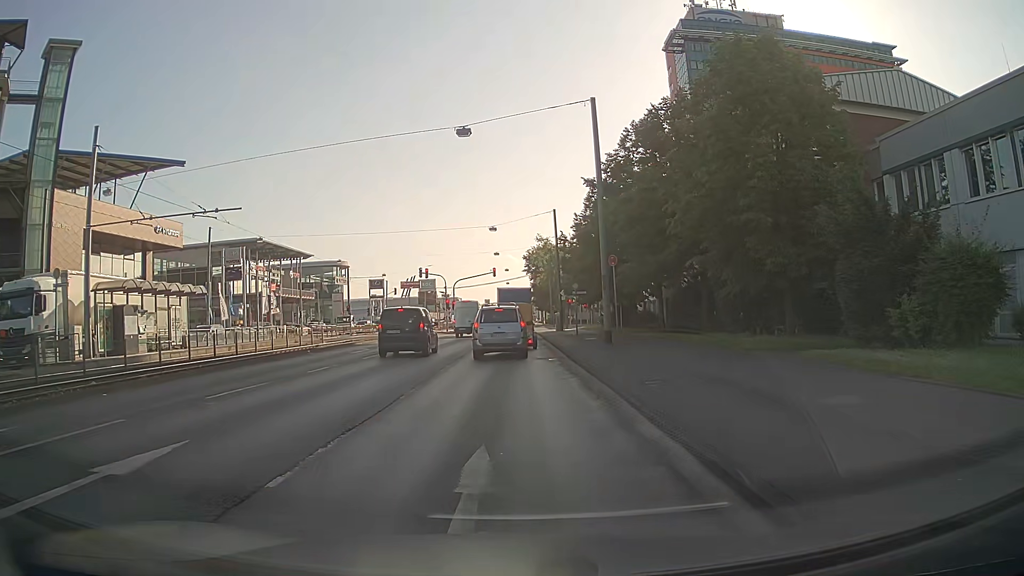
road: primary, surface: asphalt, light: Day
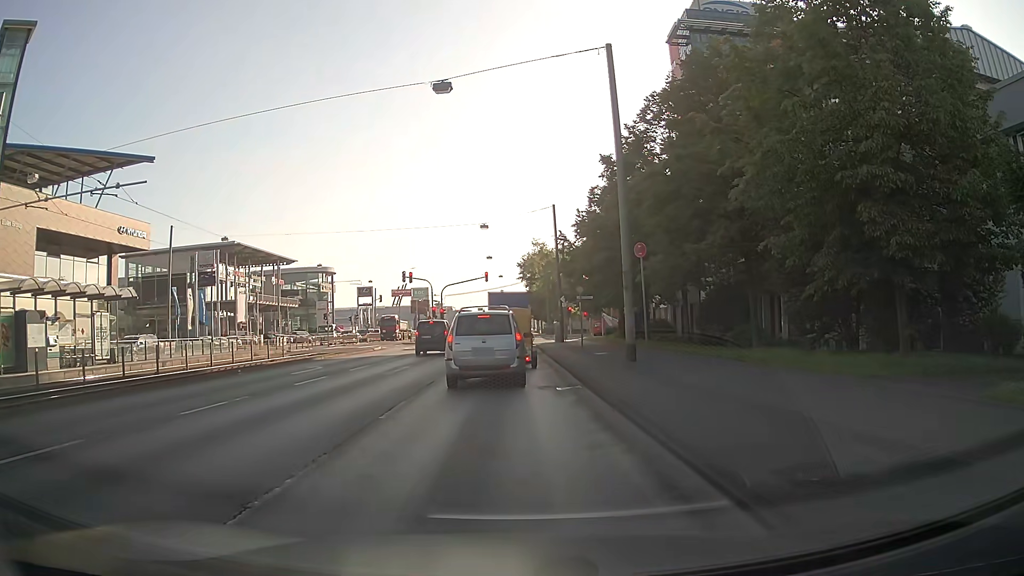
(-0.1, +6.8) m; +1°
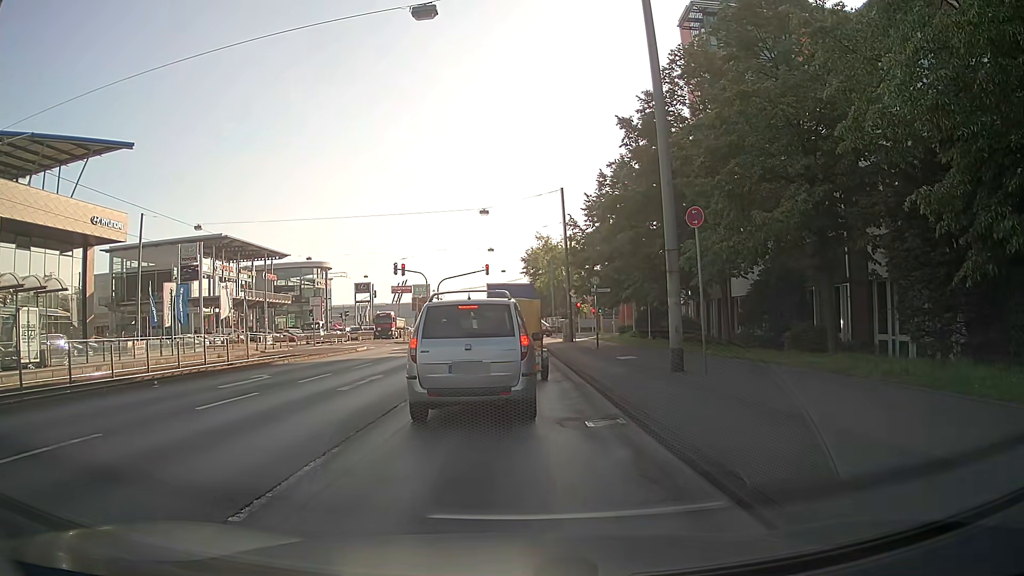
(-0.2, +5.6) m; -1°
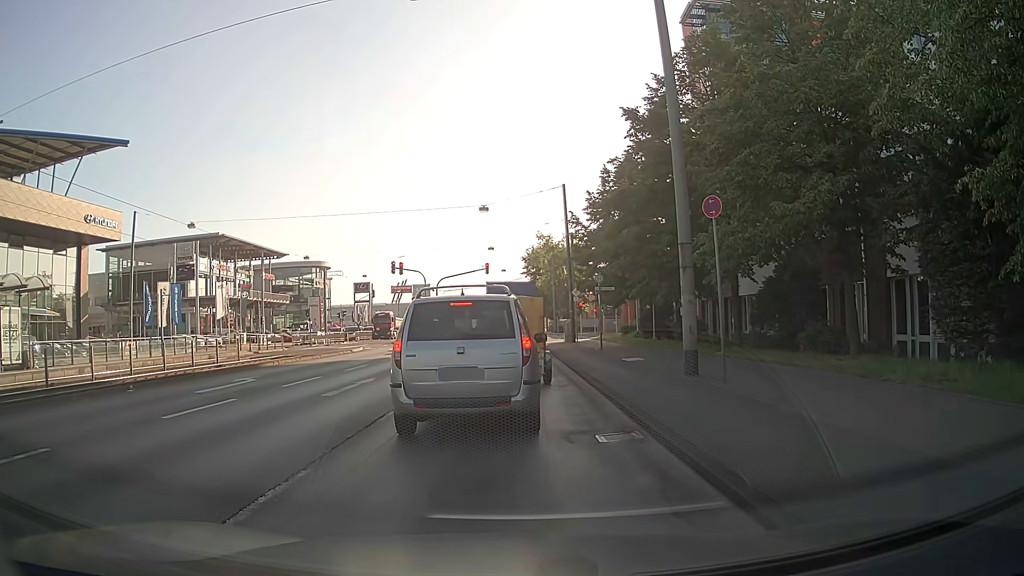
(0.0, +1.2) m; 0°
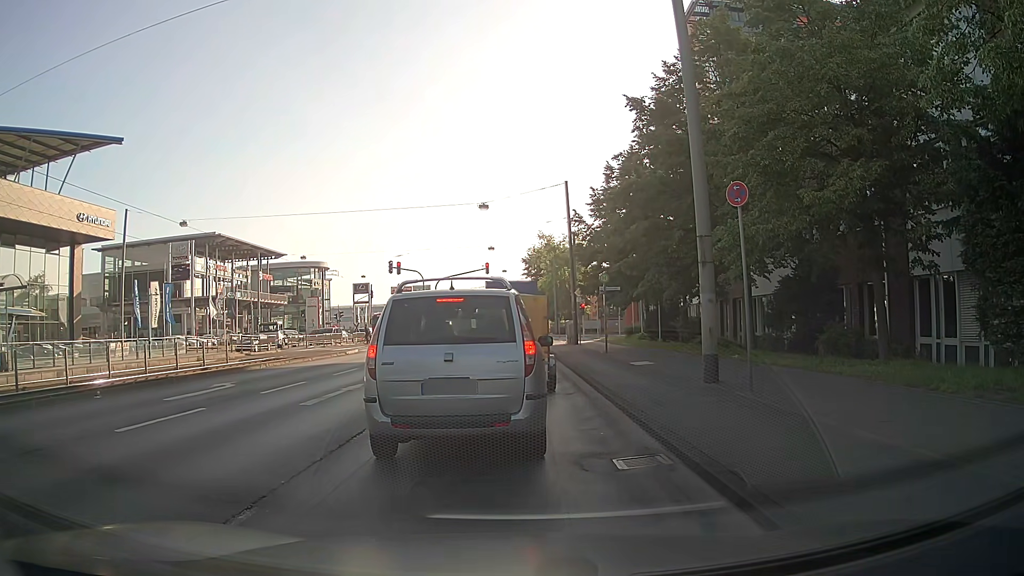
(0.0, +1.4) m; 0°
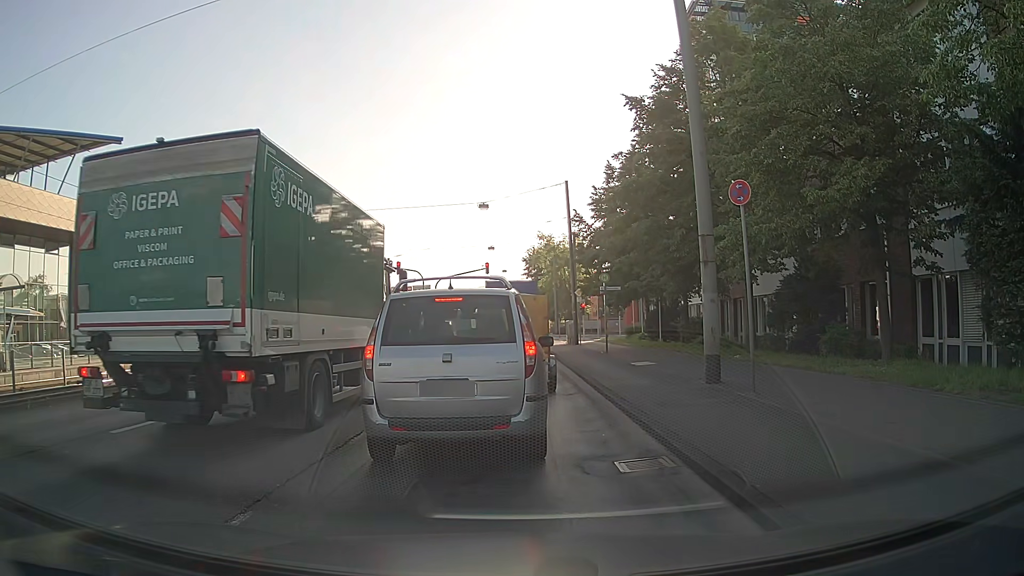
(0.0, +0.2) m; 0°
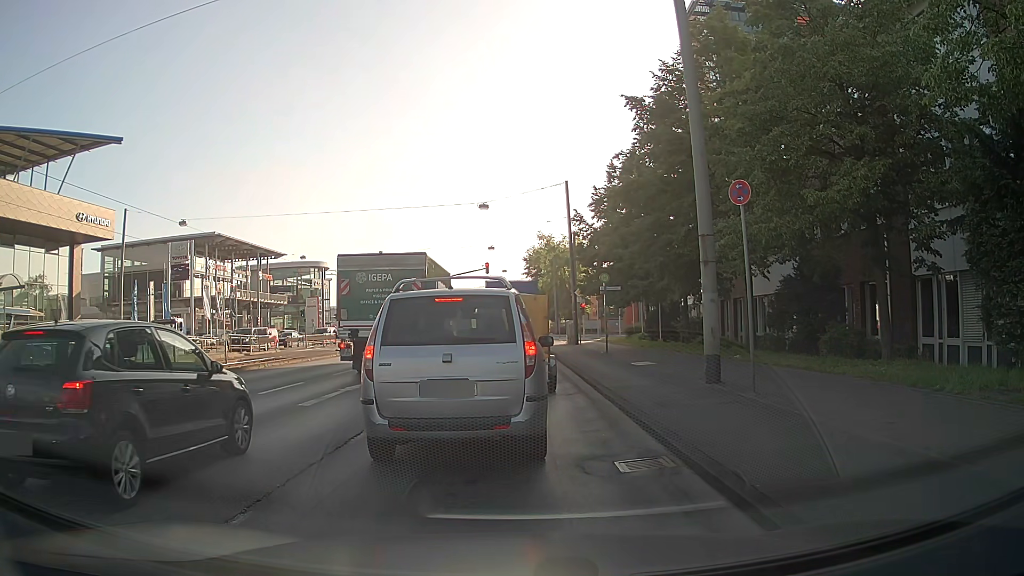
(0.0, 0.0) m; 0°
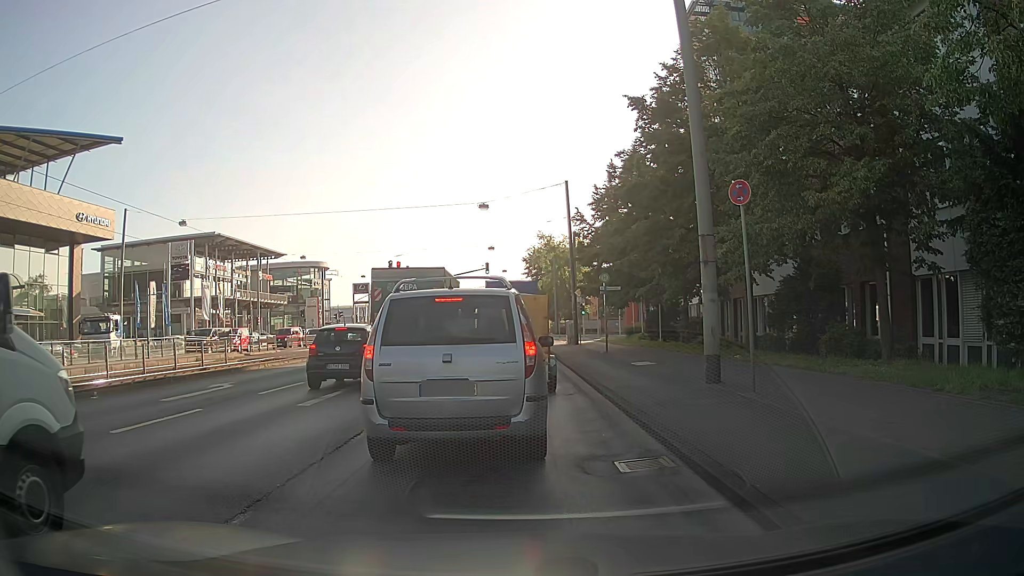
(0.0, 0.0) m; 0°
(0, +10) (0, +20) (0, +30) (-1, +40) (-1, +50) (-1, +60) (-1, +70) (-1, +80) (-1, +90) (-1, +100) m
